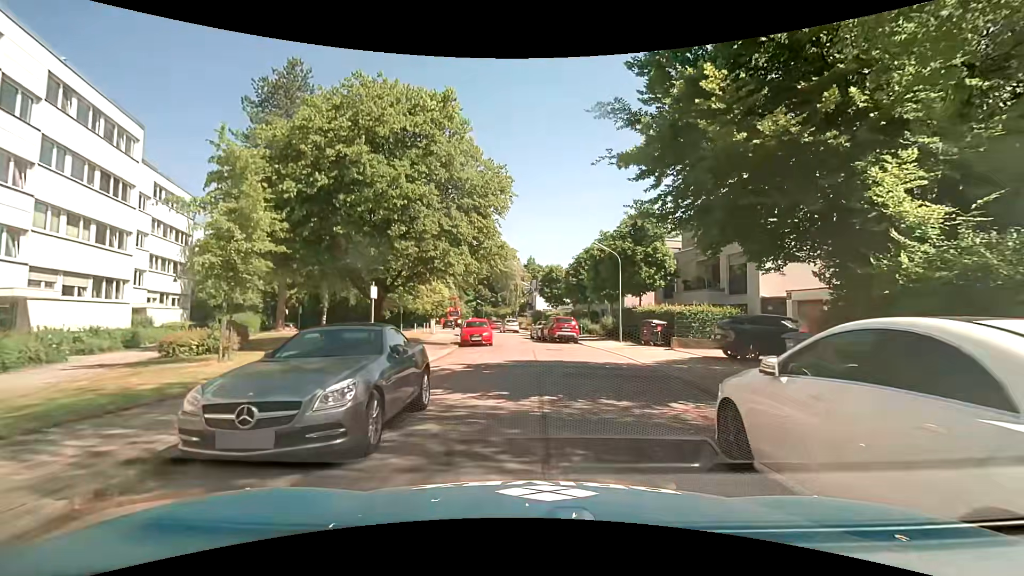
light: Day
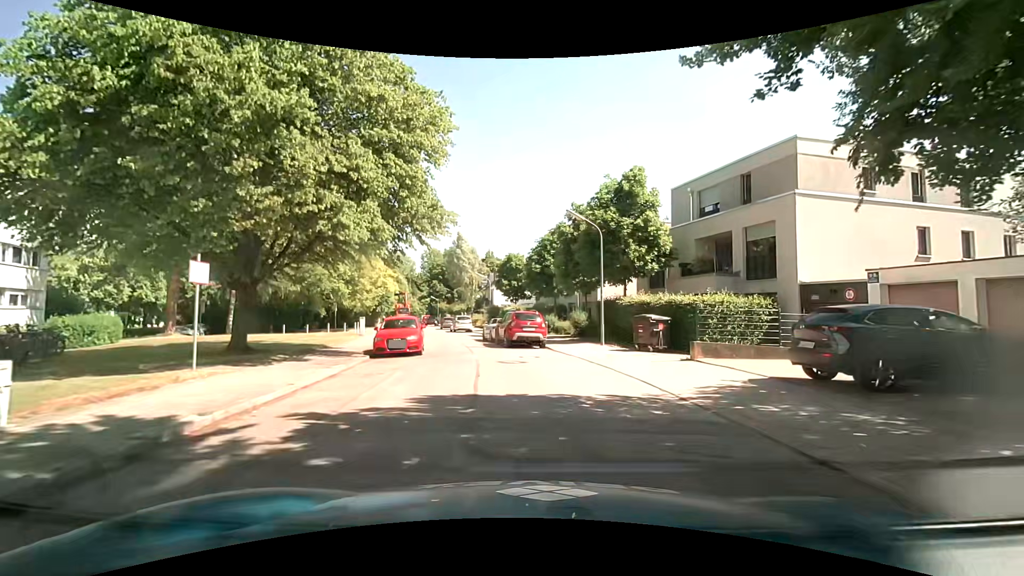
(+0.3, +8.2) m; +2°
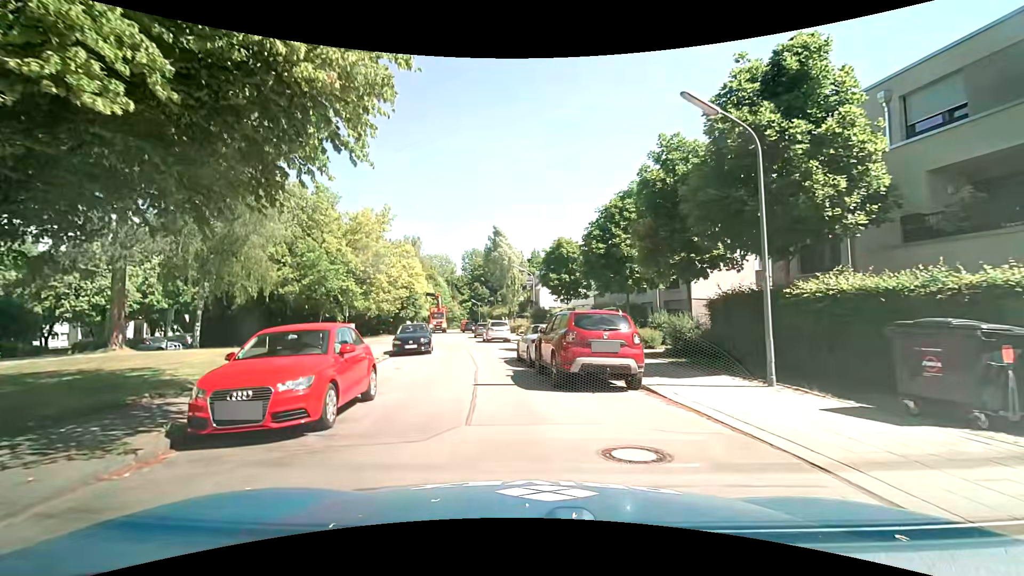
(+0.2, +11.5) m; -3°
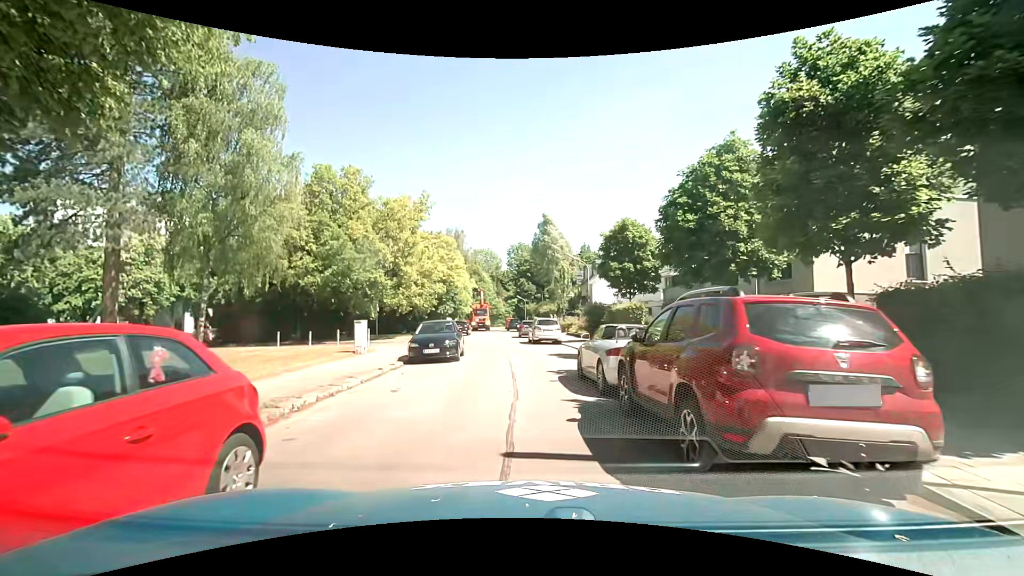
(-0.3, +5.8) m; -6°
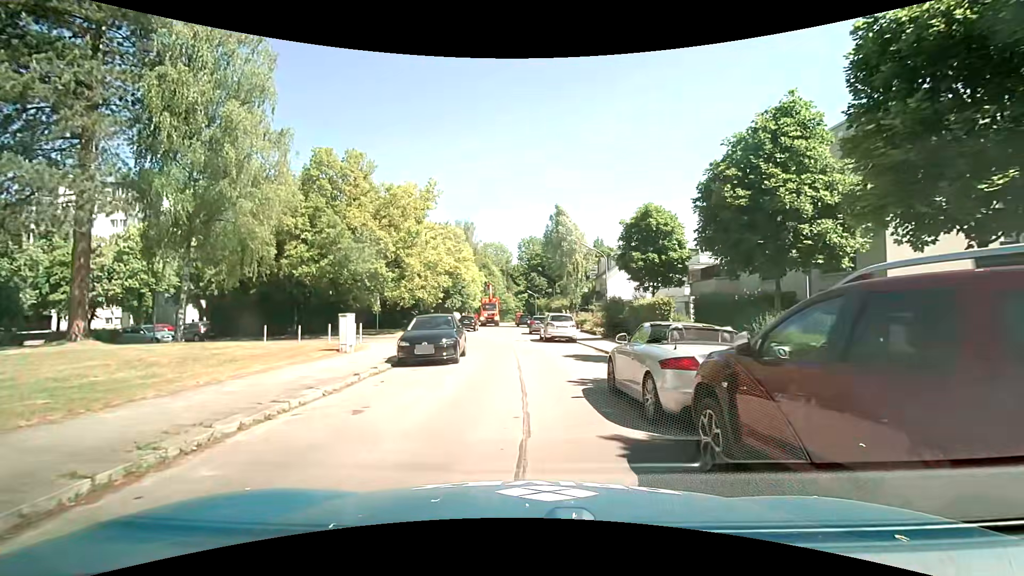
(0.0, +2.8) m; 0°
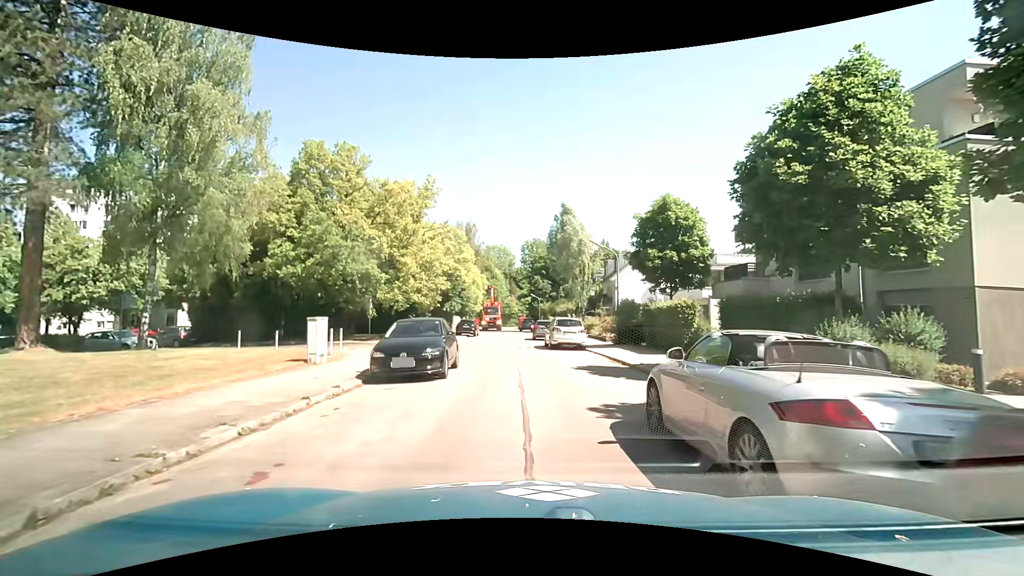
(-0.1, +2.7) m; -1°
